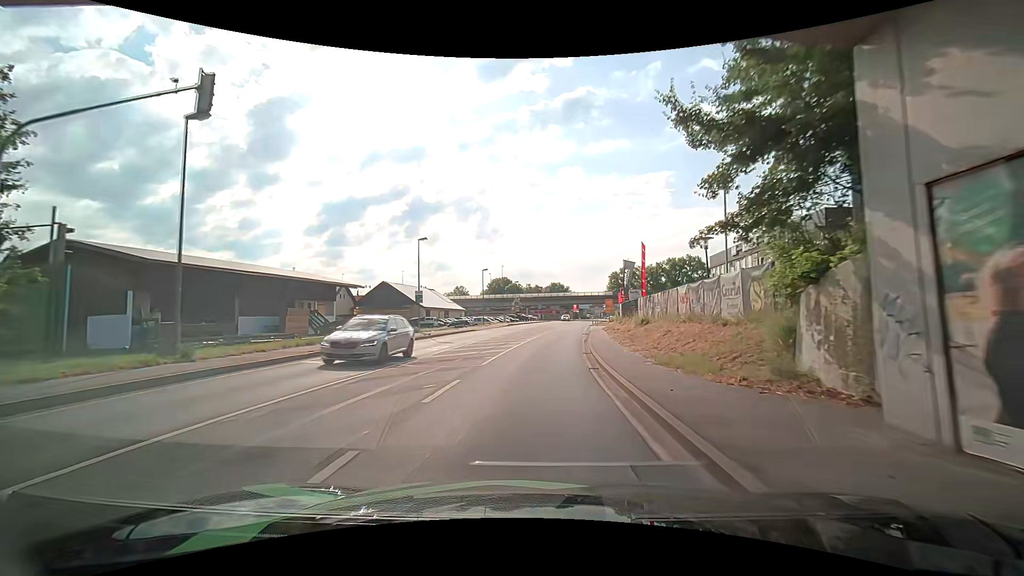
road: primary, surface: asphalt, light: Day
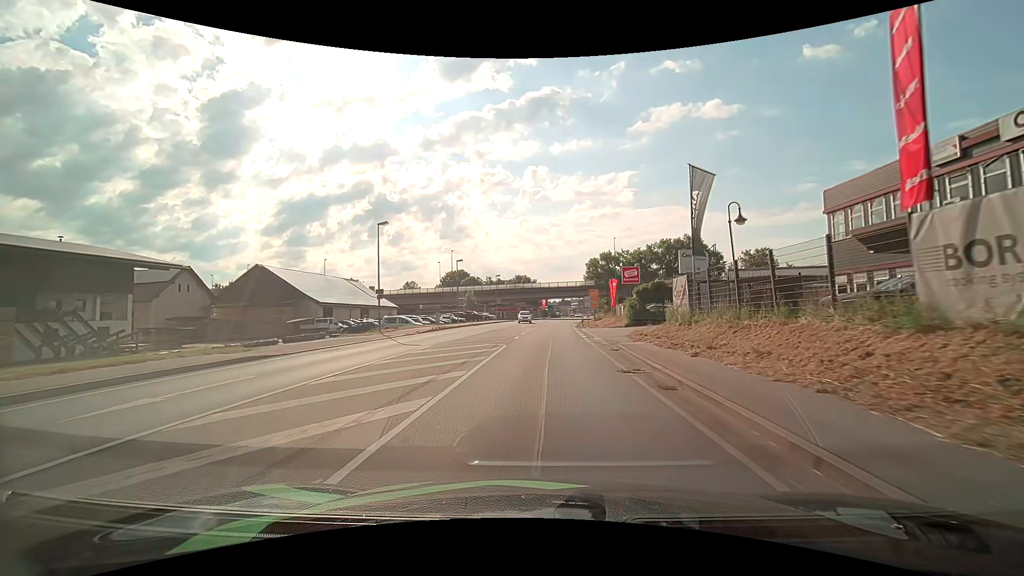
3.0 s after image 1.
(+0.9, +34.7) m; +3°
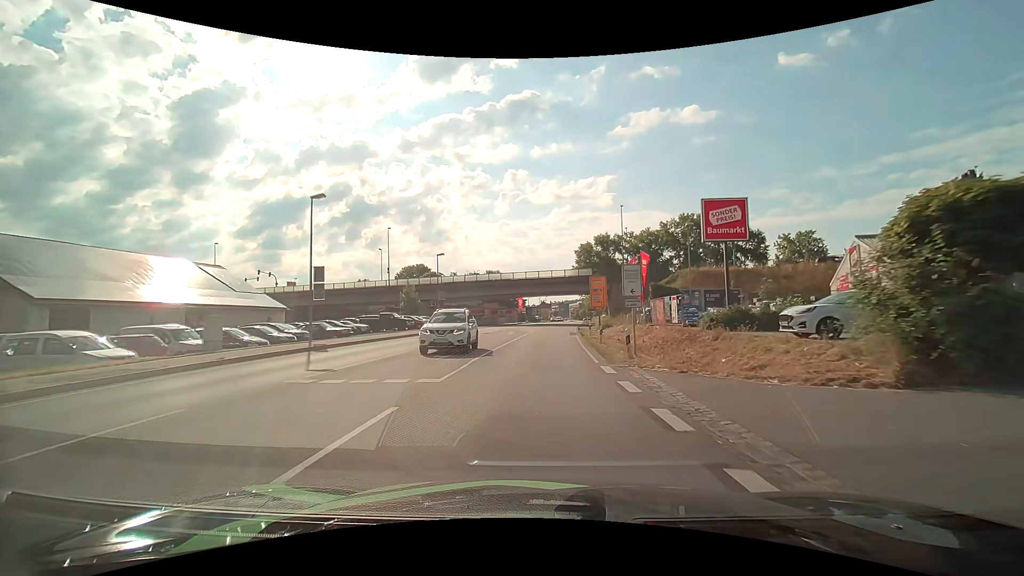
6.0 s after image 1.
(+1.1, +35.1) m; +2°
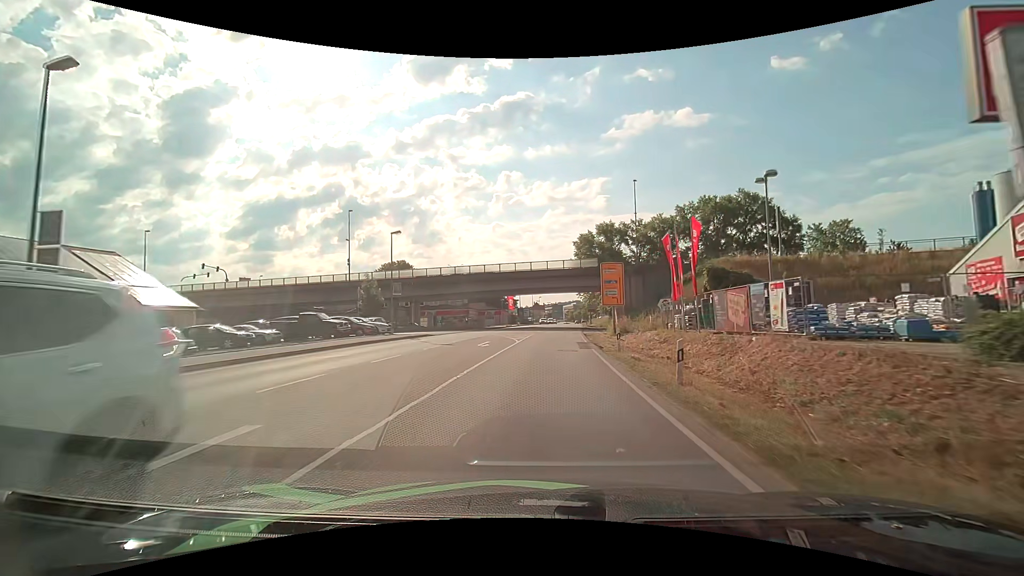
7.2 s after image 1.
(+0.1, +14.8) m; +1°
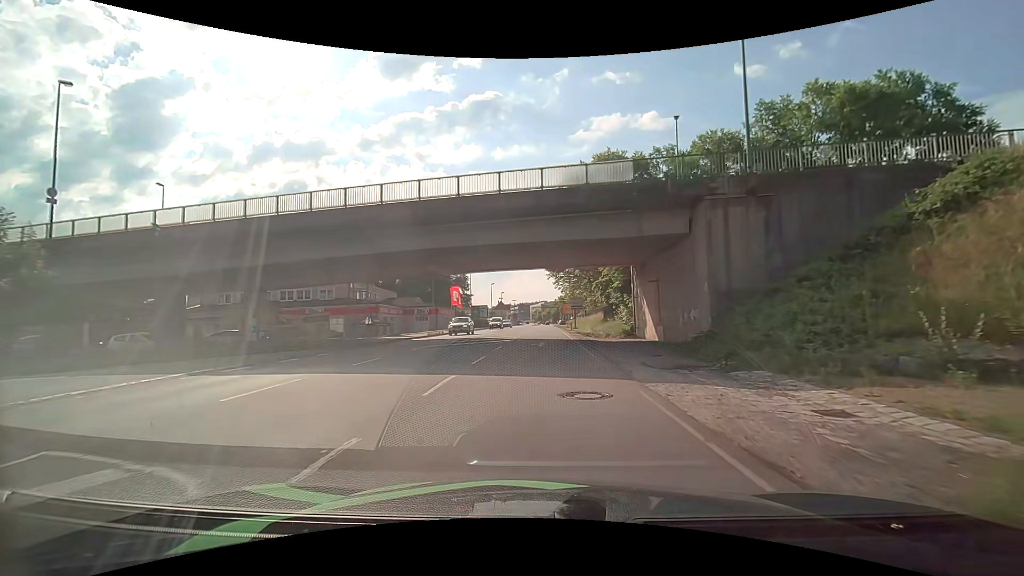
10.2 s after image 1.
(+1.2, +38.0) m; +4°
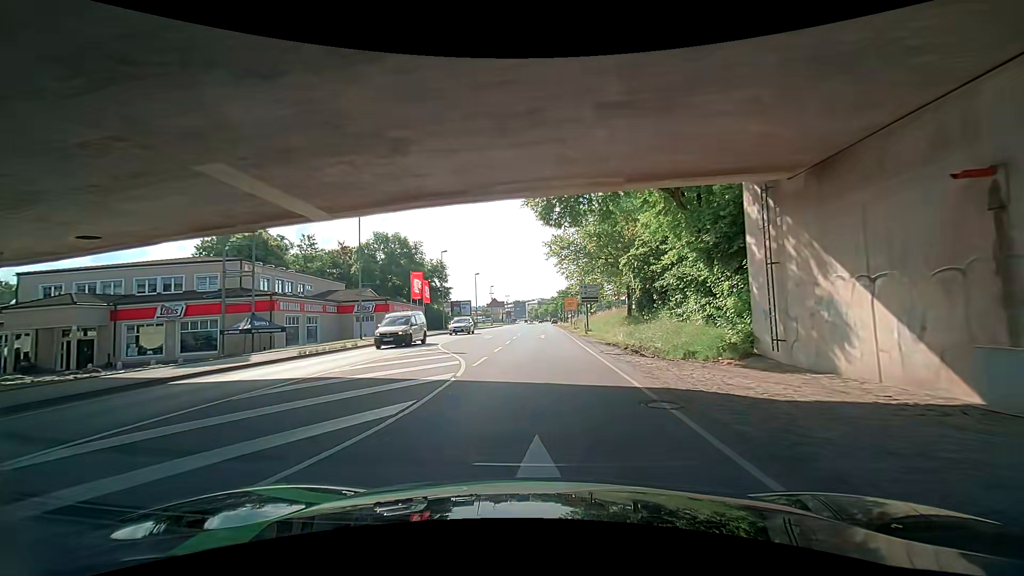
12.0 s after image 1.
(+0.1, +22.5) m; 0°
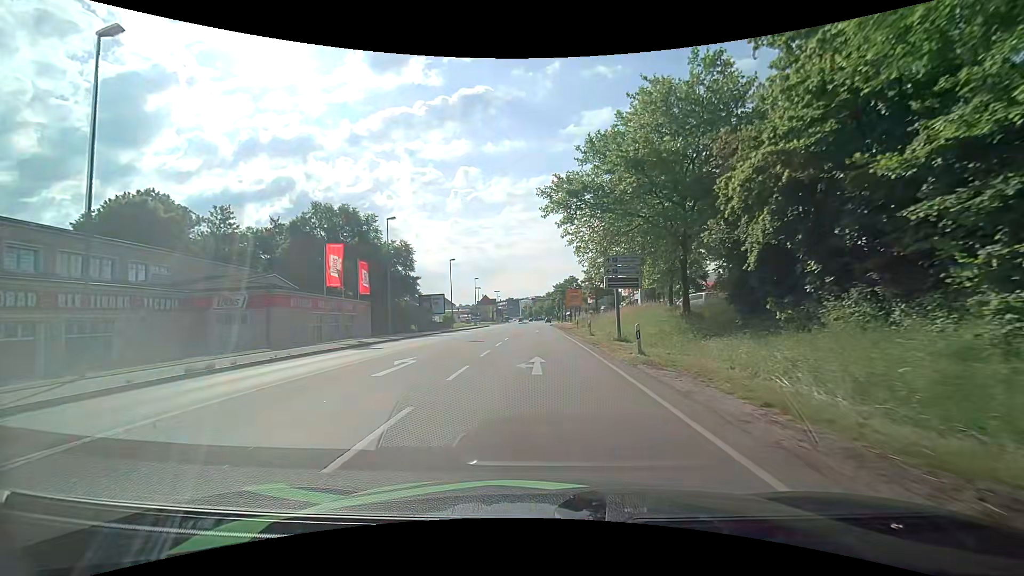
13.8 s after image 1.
(0.0, +21.1) m; 0°
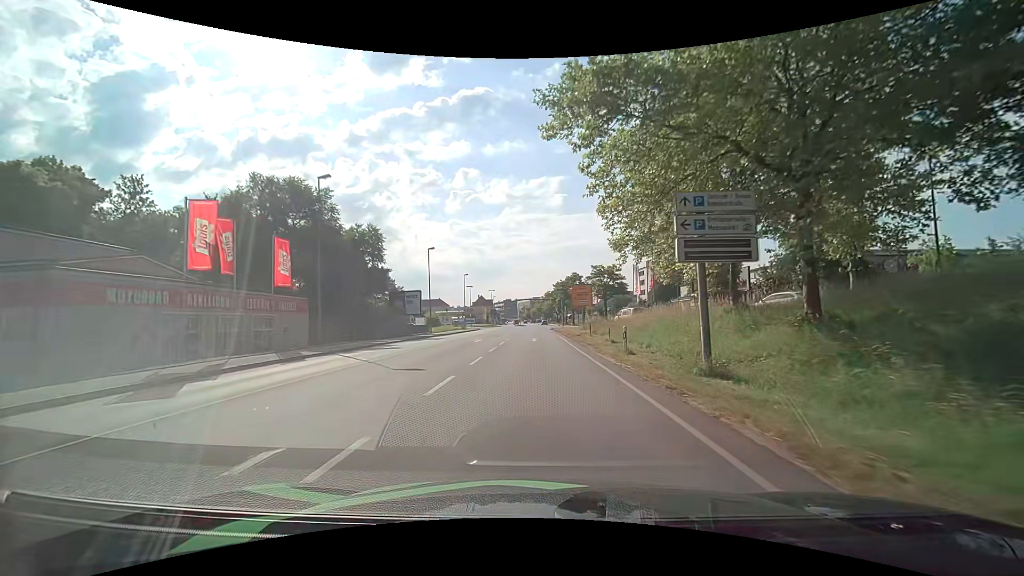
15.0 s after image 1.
(+0.3, +13.7) m; +1°
(0, +10) (0, +20) (0, +30) (0, +40) (0, +50) (0, +60) (-1, +70) (-1, +80) (-1, +90) (-1, +100) m
